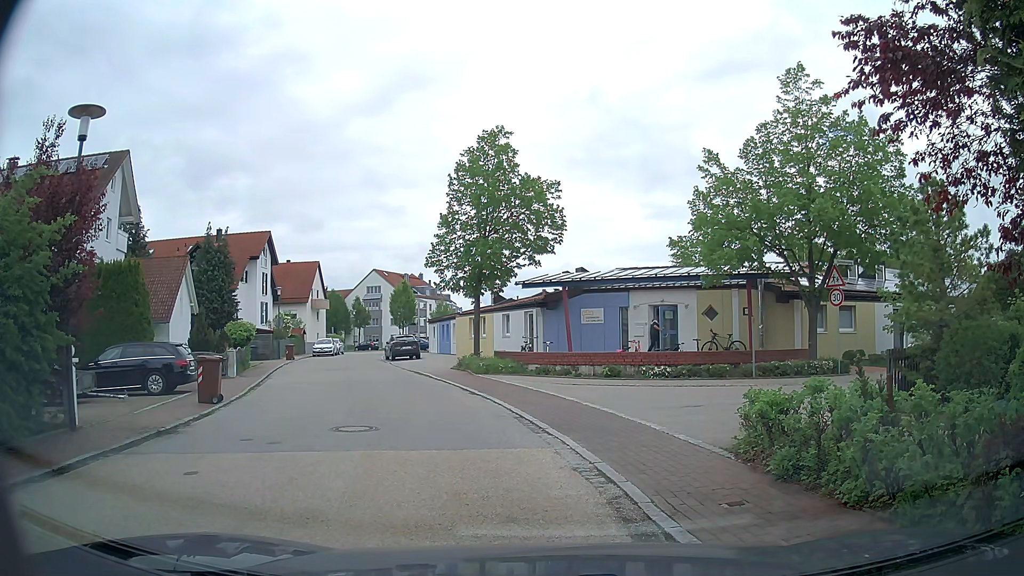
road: residential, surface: asphalt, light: Day
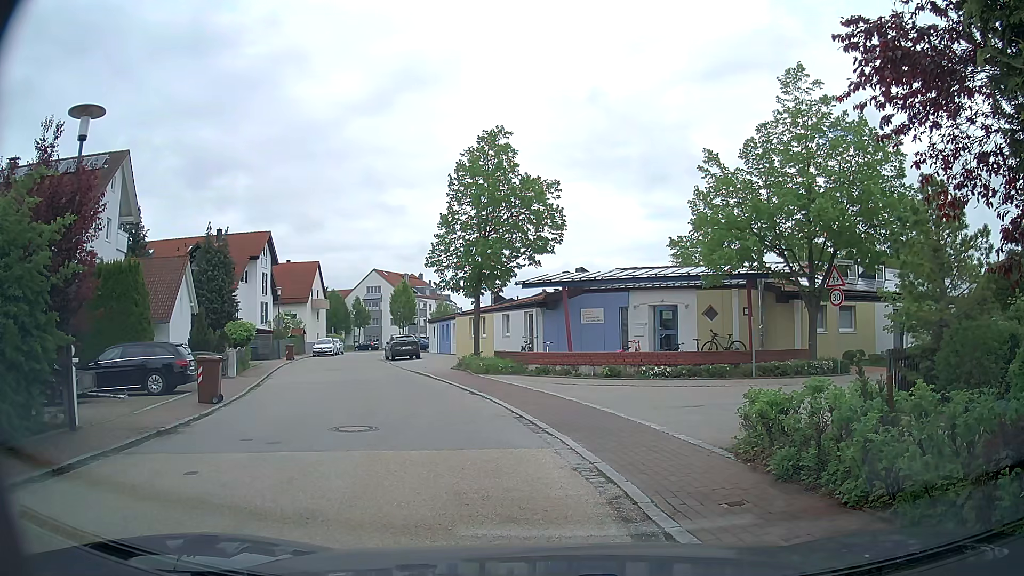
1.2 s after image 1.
(0.0, 0.0) m; 0°
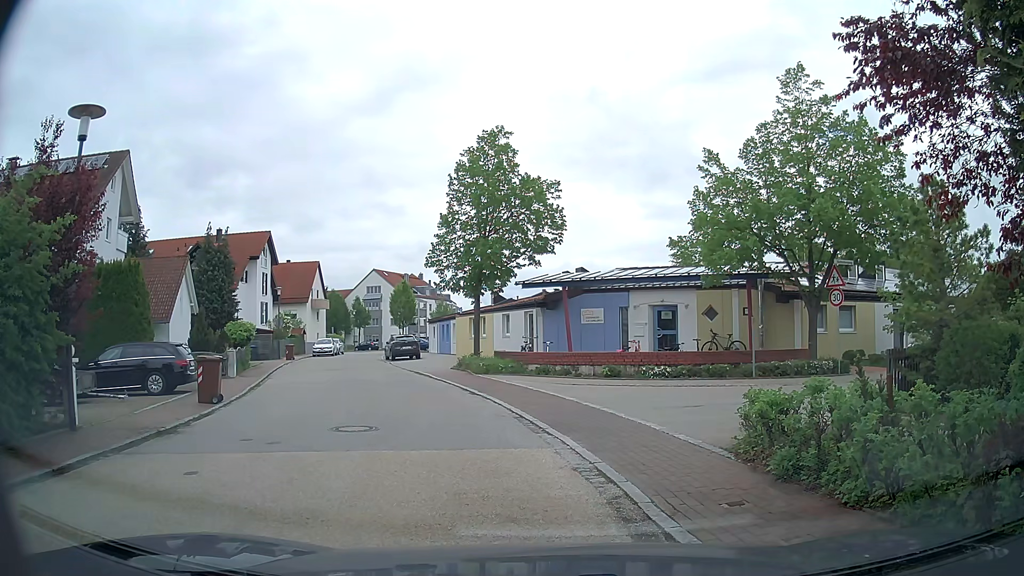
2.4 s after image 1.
(0.0, 0.0) m; 0°
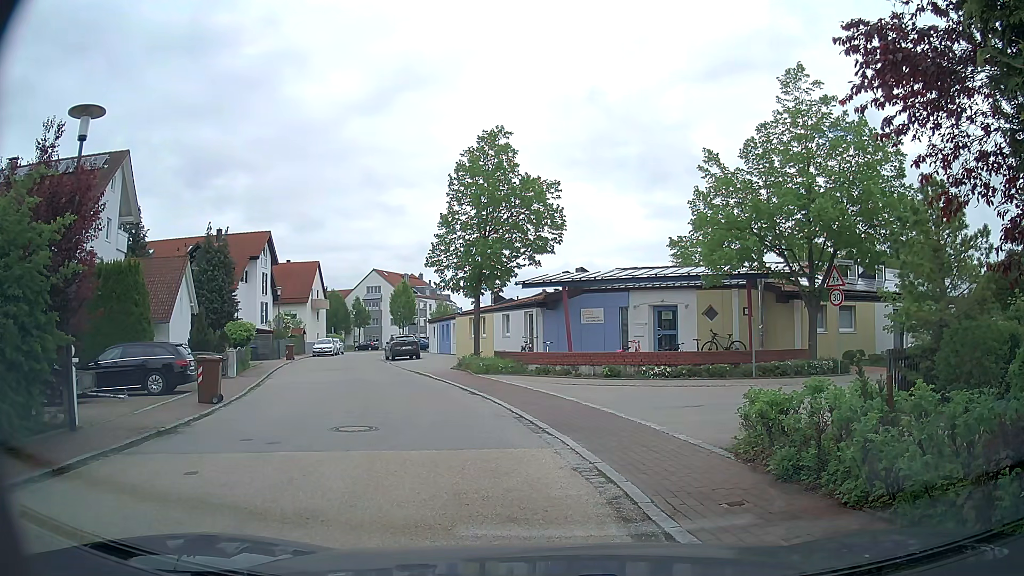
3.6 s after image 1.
(0.0, 0.0) m; 0°
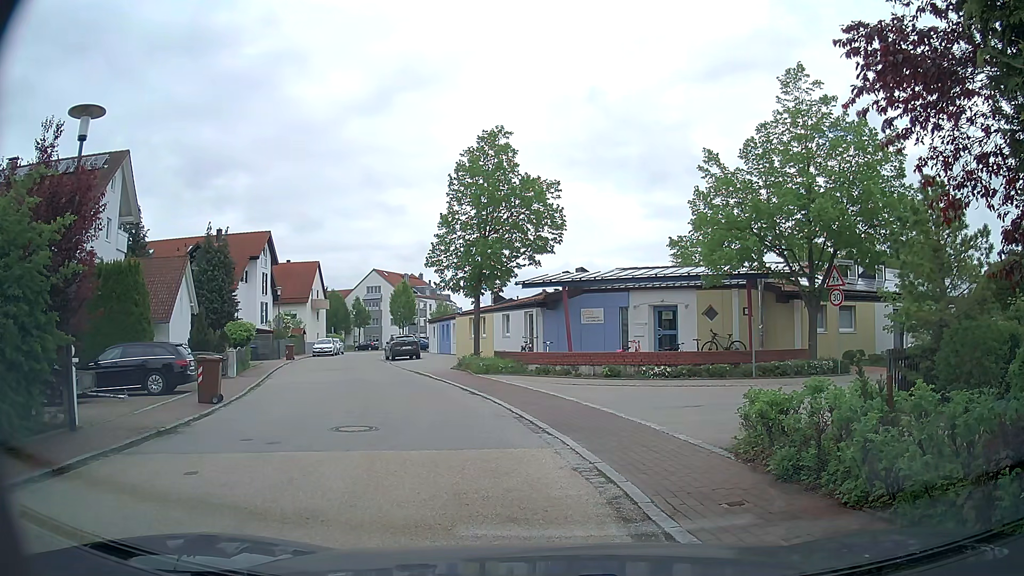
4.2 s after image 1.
(0.0, 0.0) m; 0°
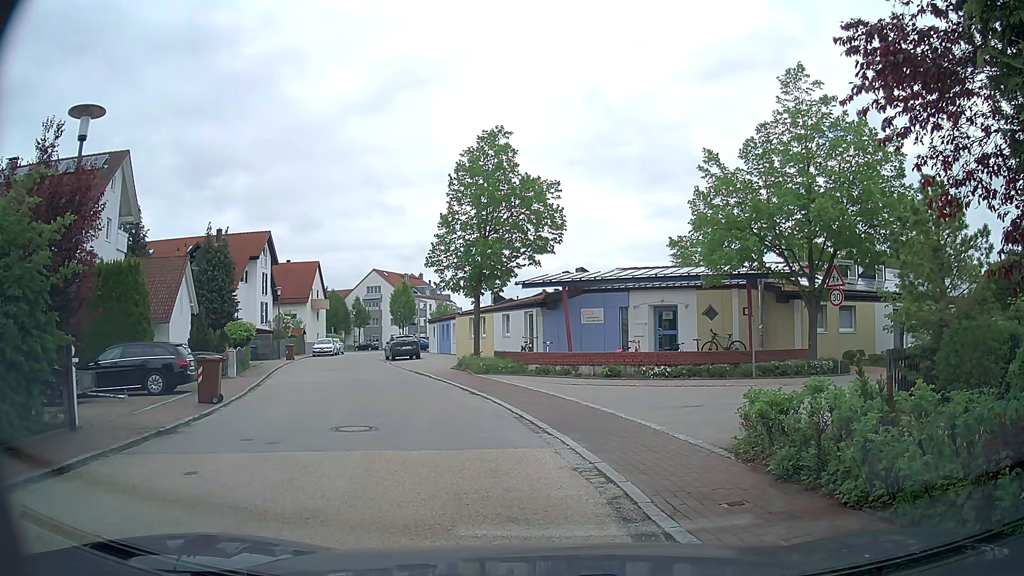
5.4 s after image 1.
(0.0, 0.0) m; 0°
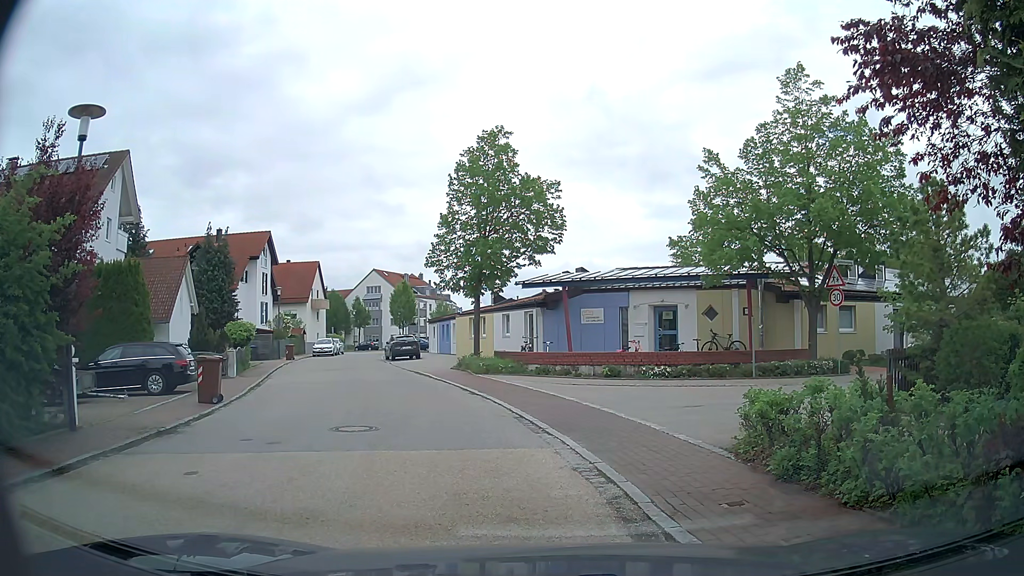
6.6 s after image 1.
(0.0, 0.0) m; 0°
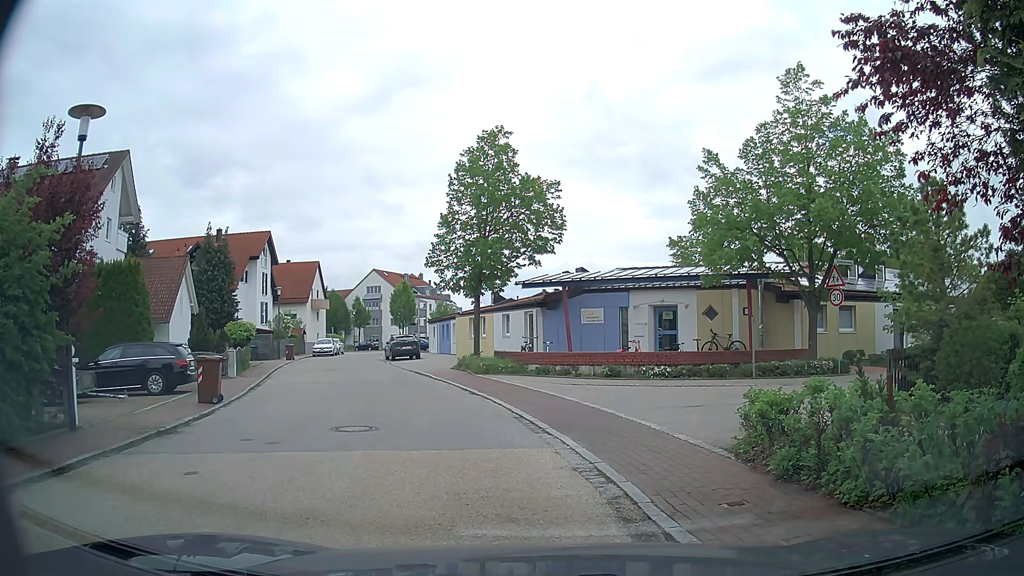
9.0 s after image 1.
(0.0, 0.0) m; 0°
